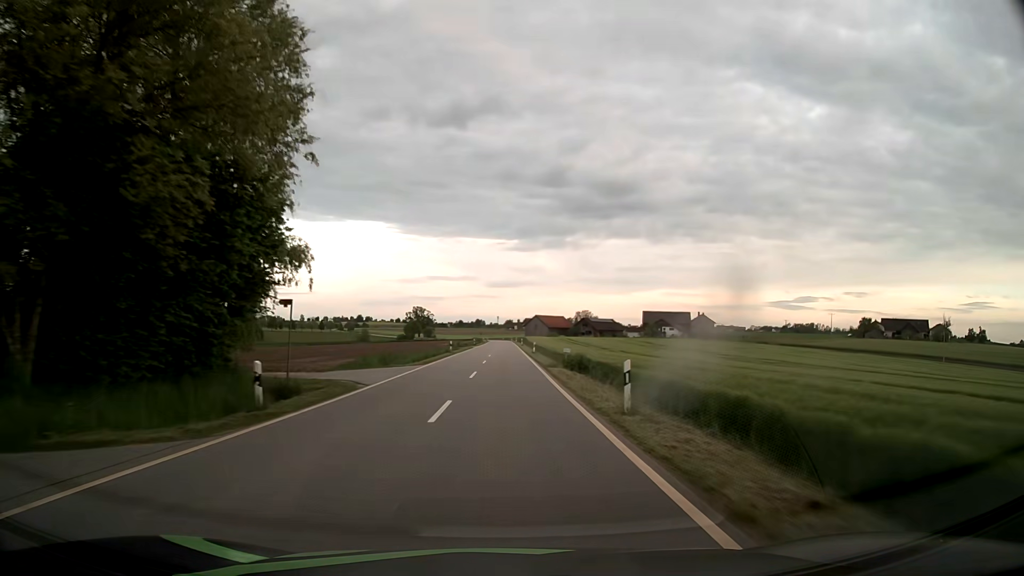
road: tertiary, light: Day
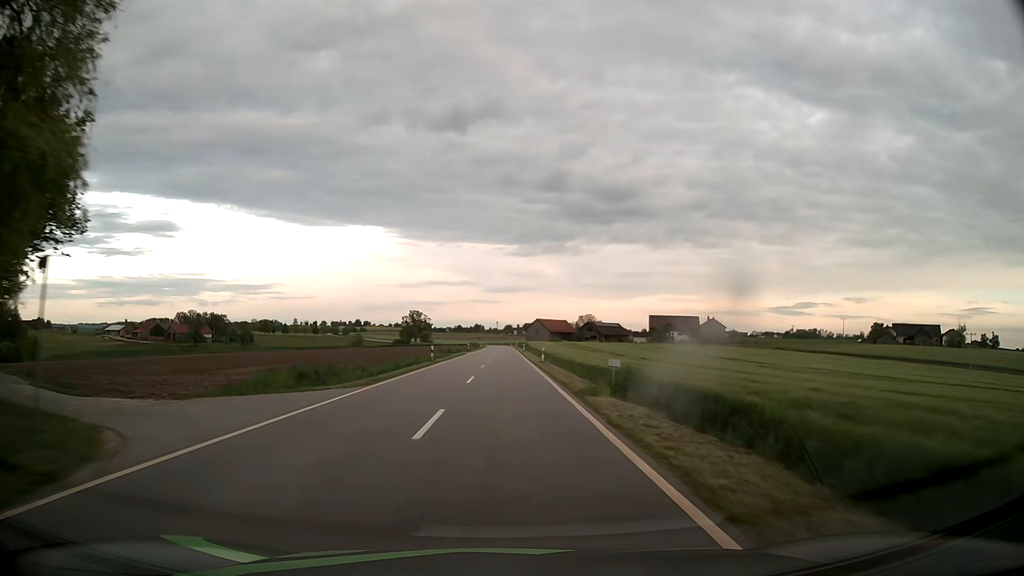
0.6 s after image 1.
(0.0, +14.2) m; 0°
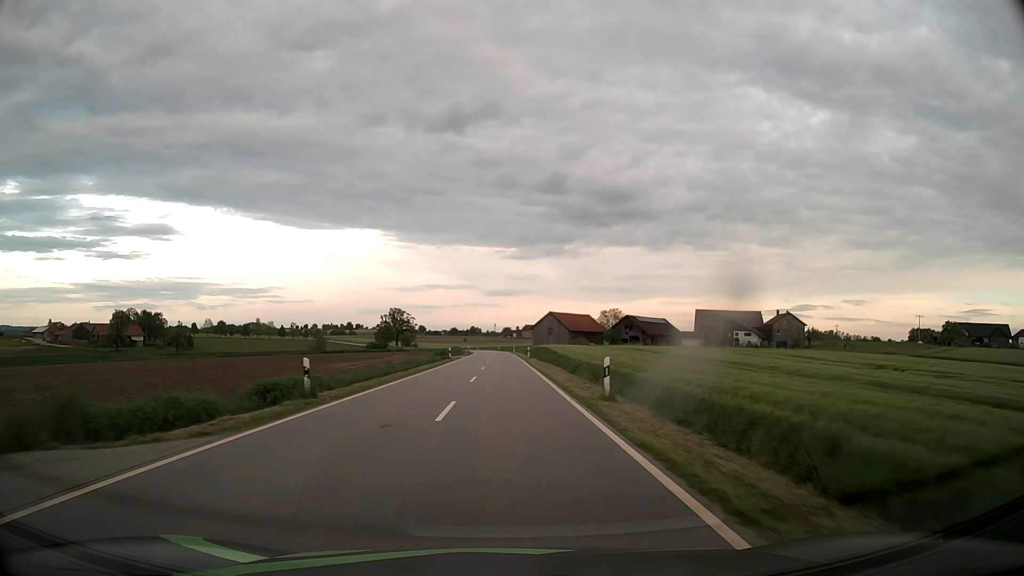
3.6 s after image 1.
(-0.2, +70.7) m; 0°
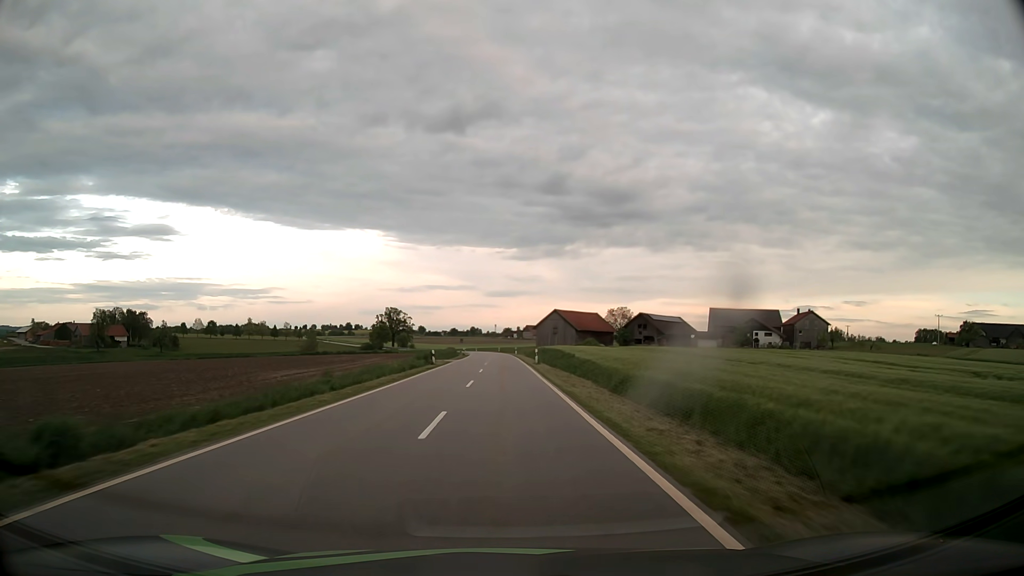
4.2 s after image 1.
(0.0, +14.2) m; 0°
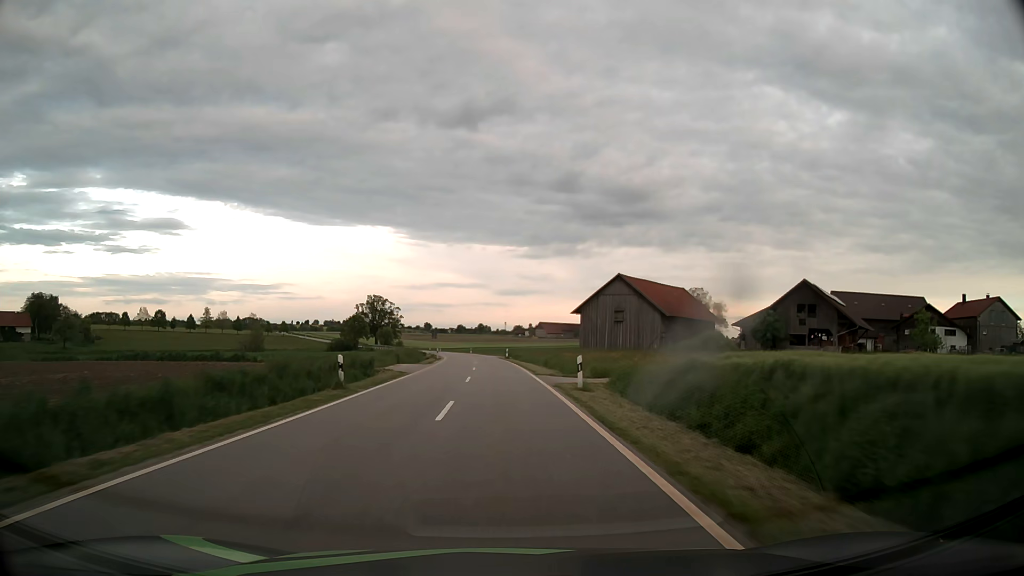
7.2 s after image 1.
(-0.4, +70.9) m; -1°
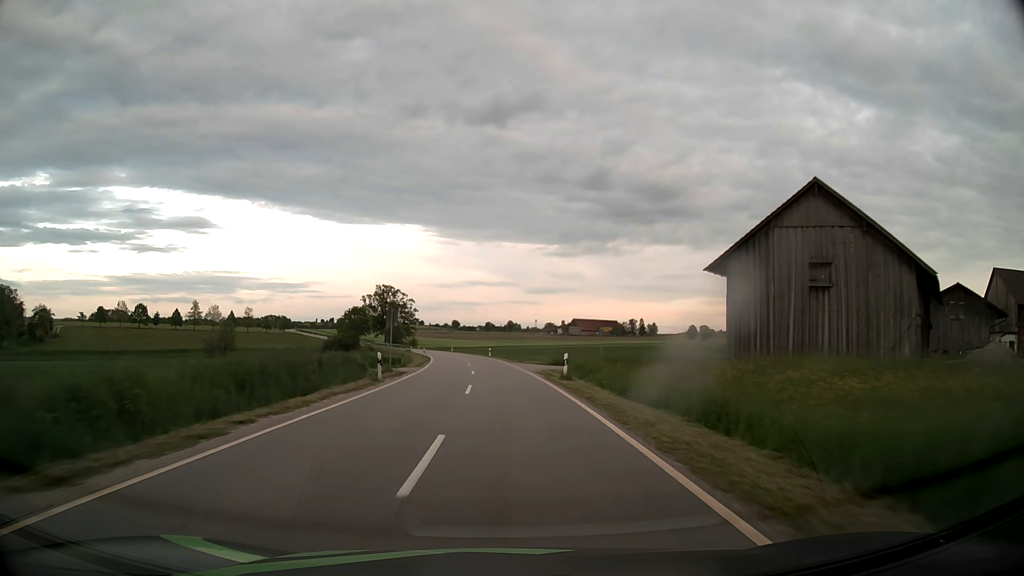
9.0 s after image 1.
(-0.8, +42.5) m; -2°
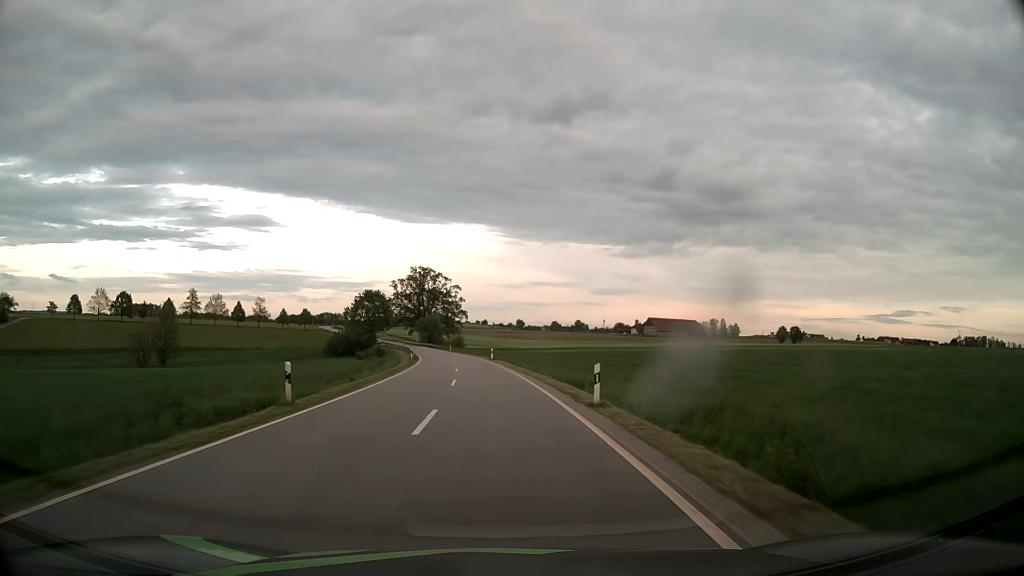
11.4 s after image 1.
(-2.2, +56.8) m; -5°
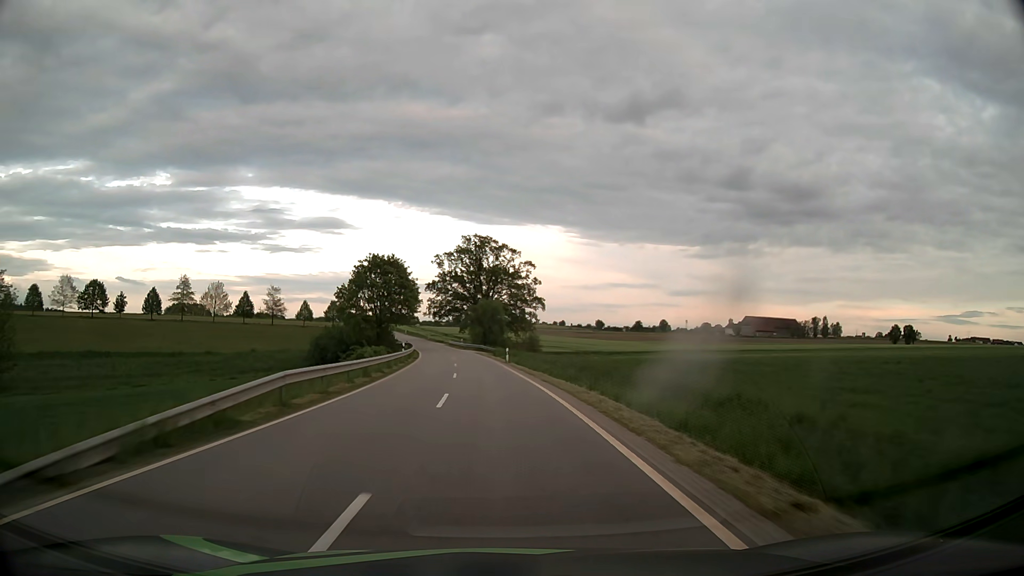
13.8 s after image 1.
(-3.3, +56.8) m; -7°
(0, +10) (0, +20) (-1, +30) (-2, +40) (-2, +50) (-4, +60) (-5, +70) (-6, +80) (-8, +90) (-10, +99) m
